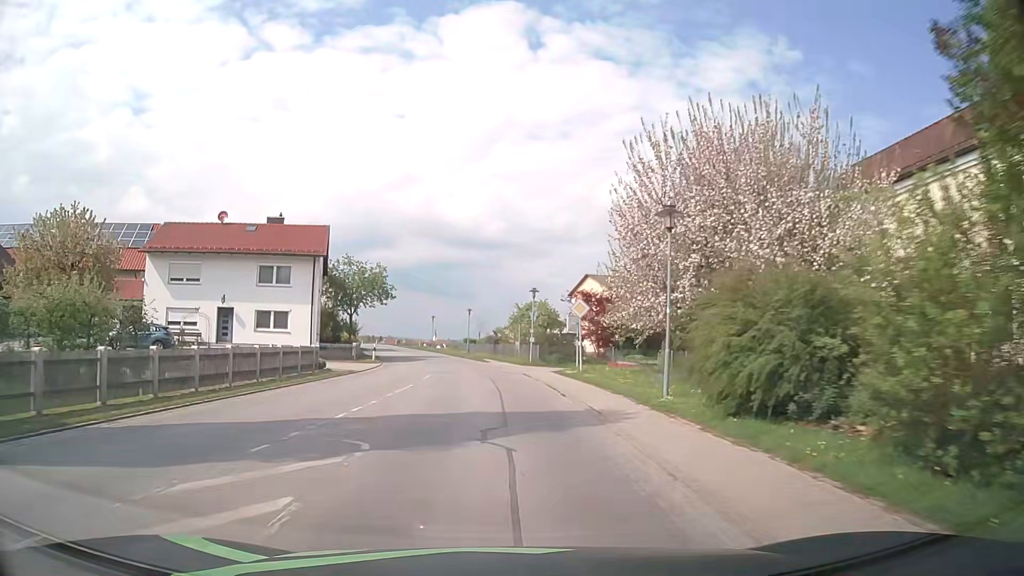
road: secondary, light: Day
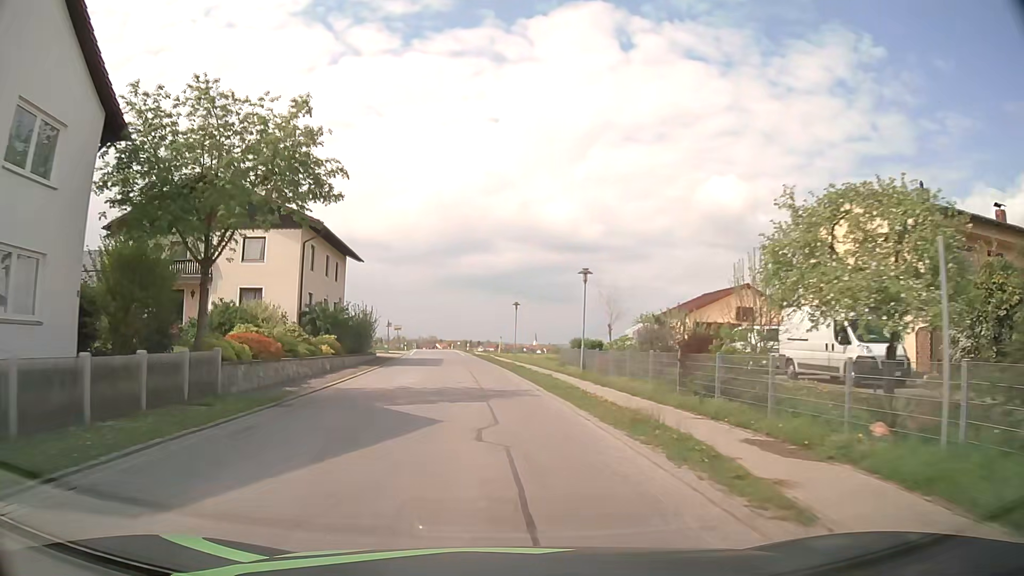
(-2.3, +38.0) m; -9°
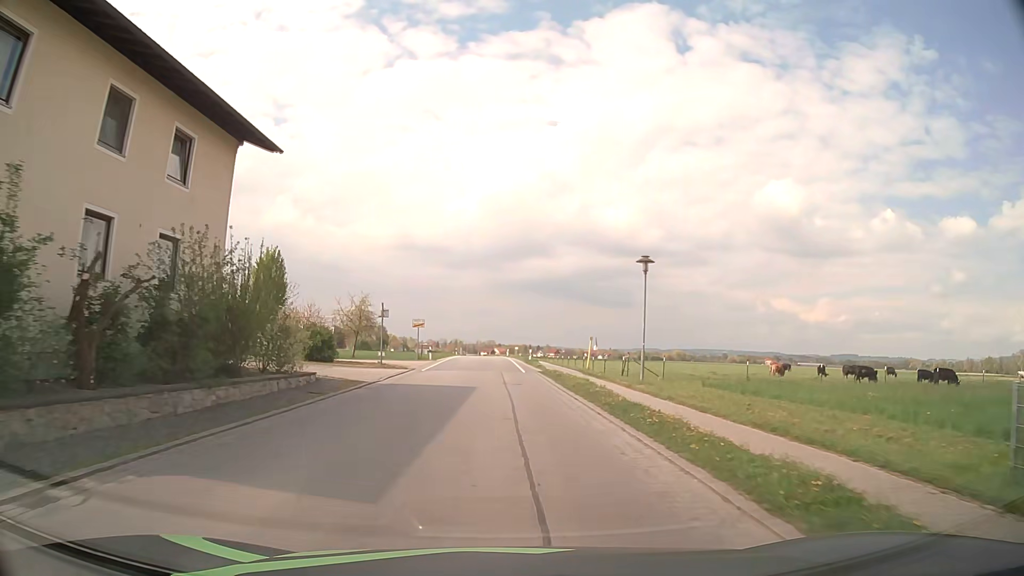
(-1.7, +30.4) m; -5°
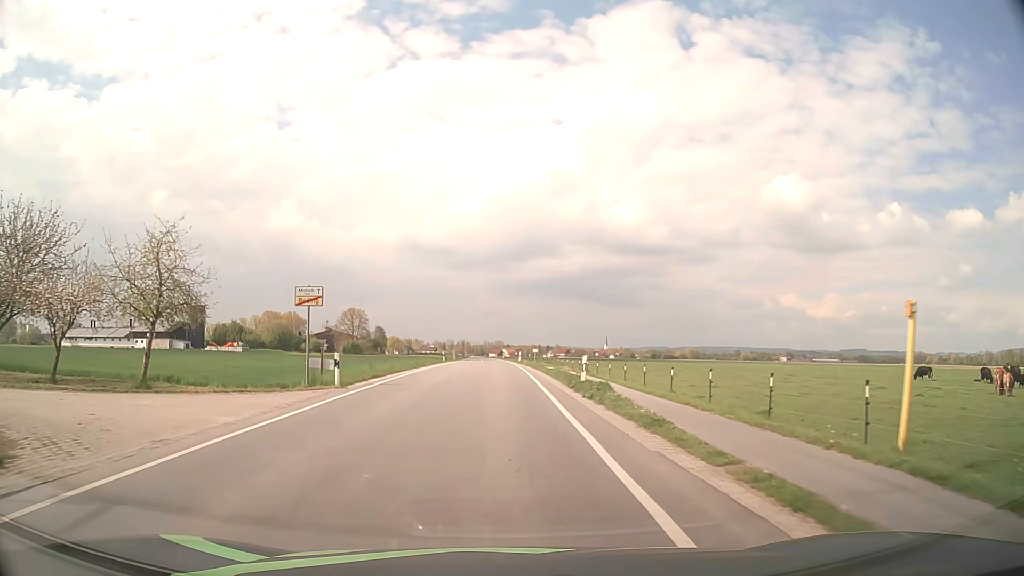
(-0.2, +30.4) m; -1°
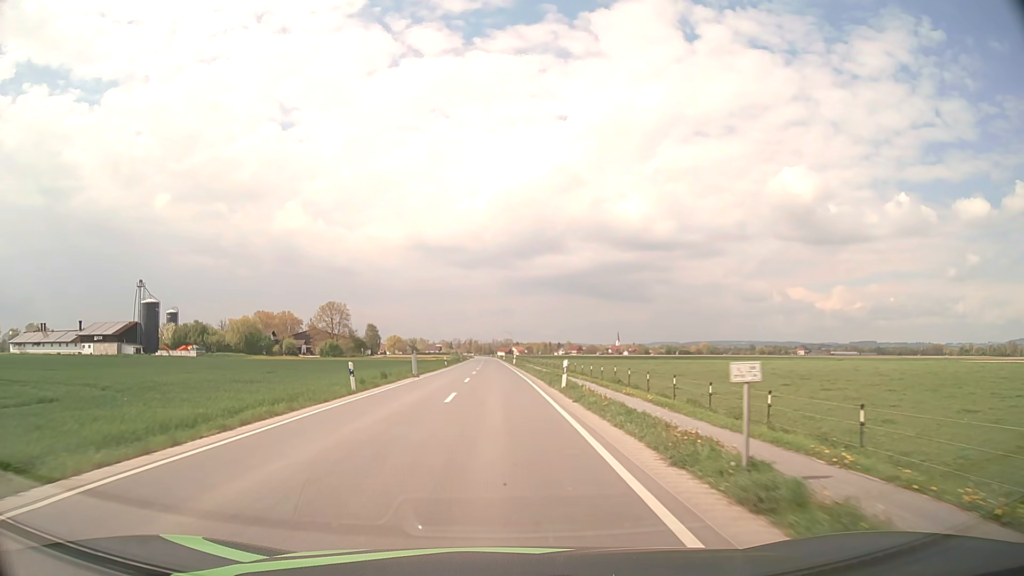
(-0.3, +40.8) m; -1°
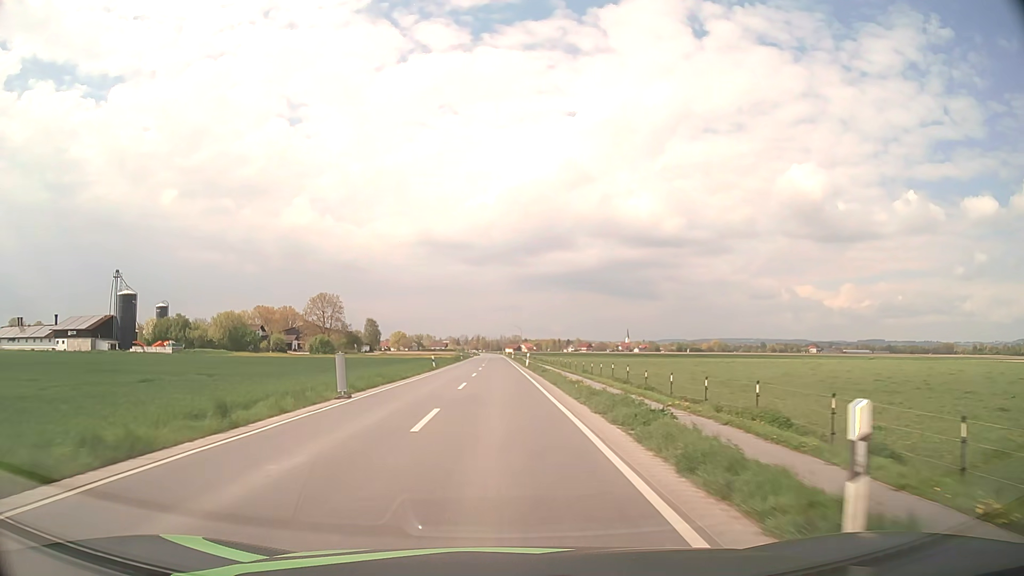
(-0.1, +18.8) m; -1°
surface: asphalt
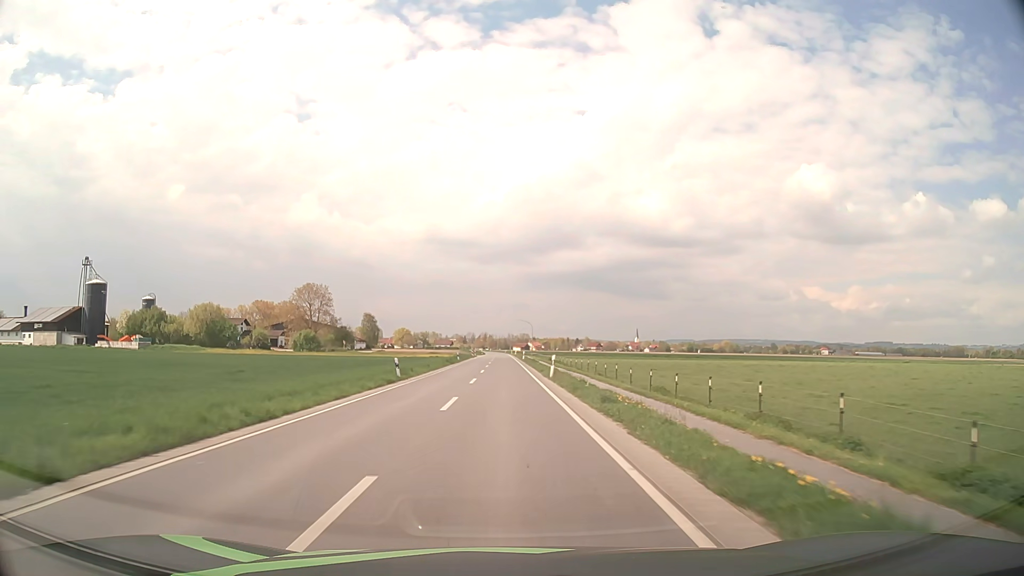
(-0.1, +20.2) m; -1°
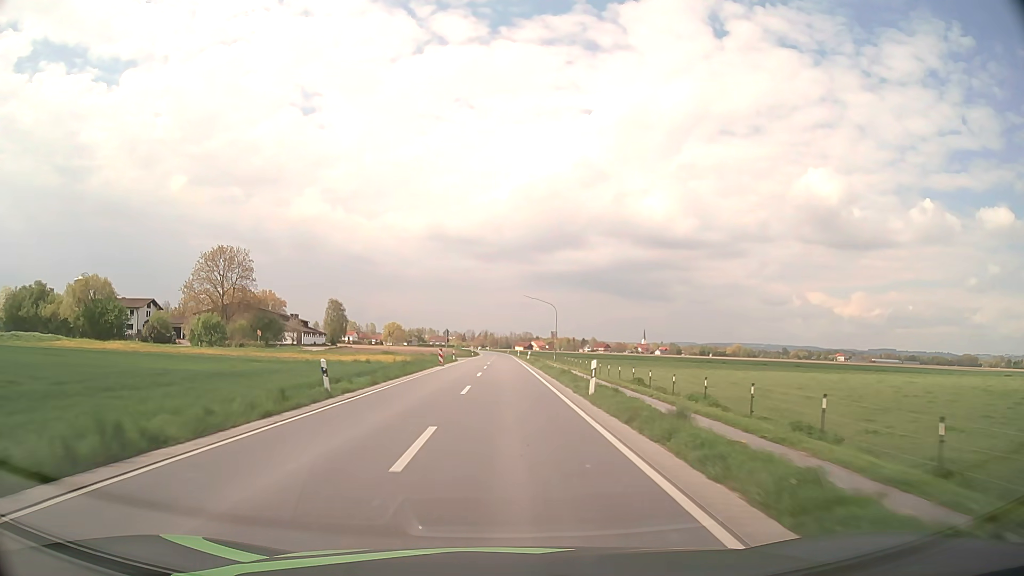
(-0.3, +56.1) m; 0°
(0, +10) (0, +20) (0, +30) (0, +40) (0, +50) (0, +60) (0, +70) (0, +80) (0, +90) (0, +100) m
